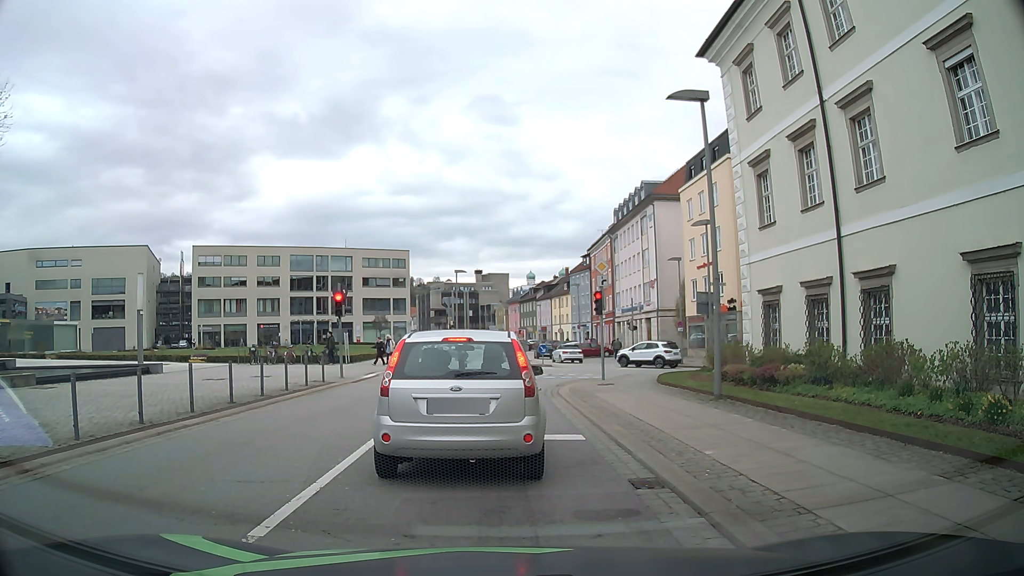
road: tertiary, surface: asphalt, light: Day
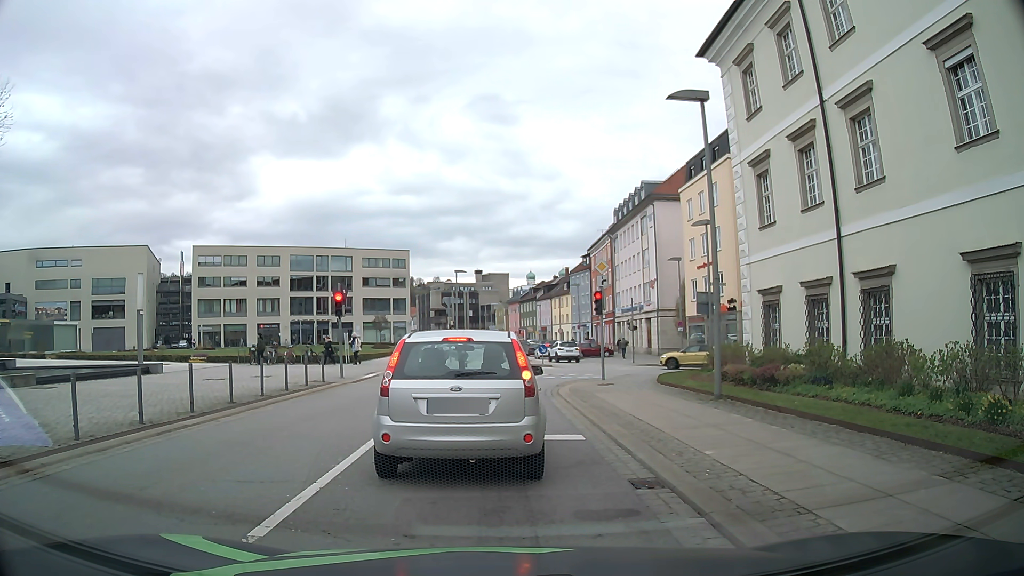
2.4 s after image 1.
(0.0, 0.0) m; 0°
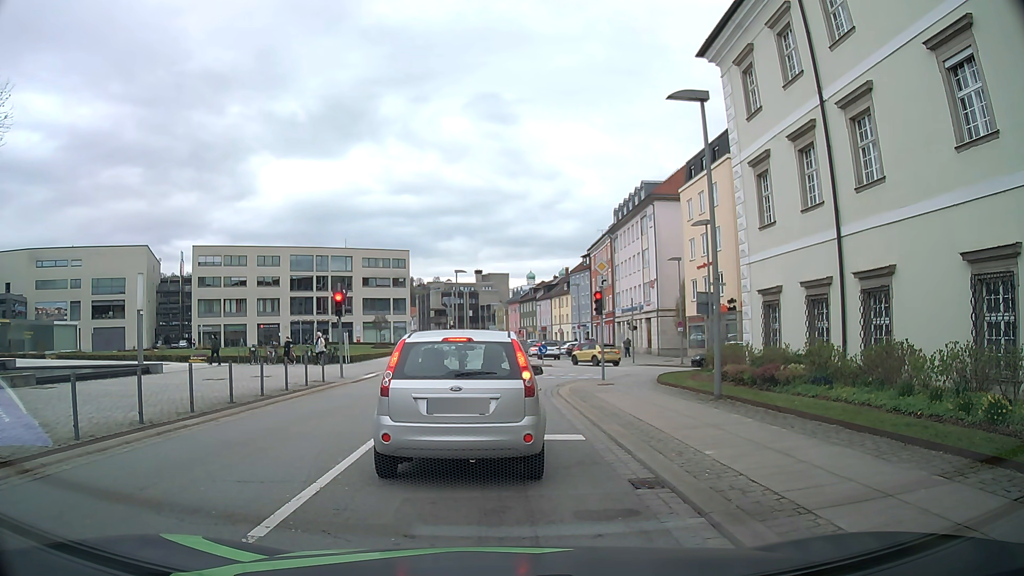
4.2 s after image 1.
(0.0, 0.0) m; 0°
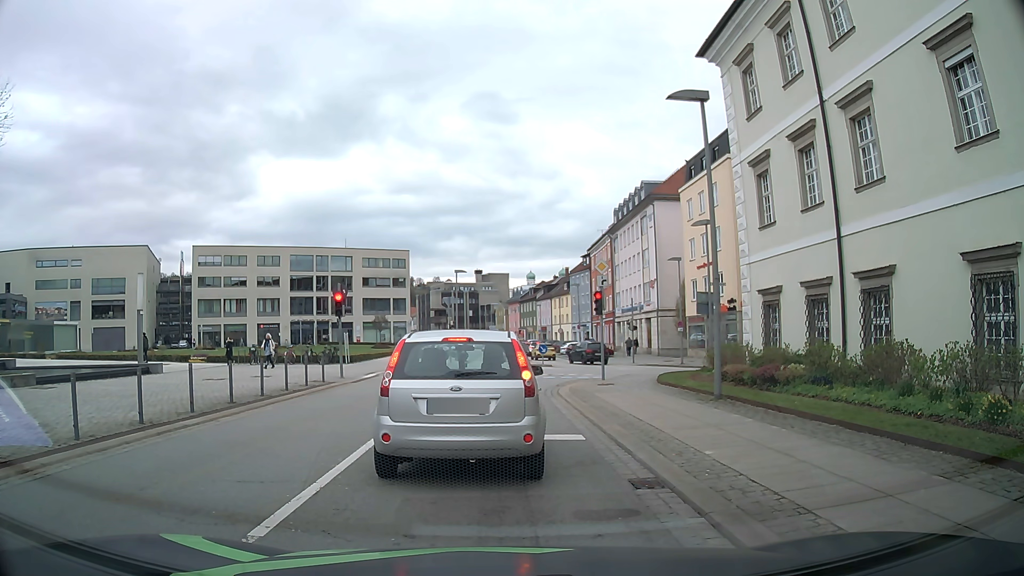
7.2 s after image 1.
(0.0, 0.0) m; 0°
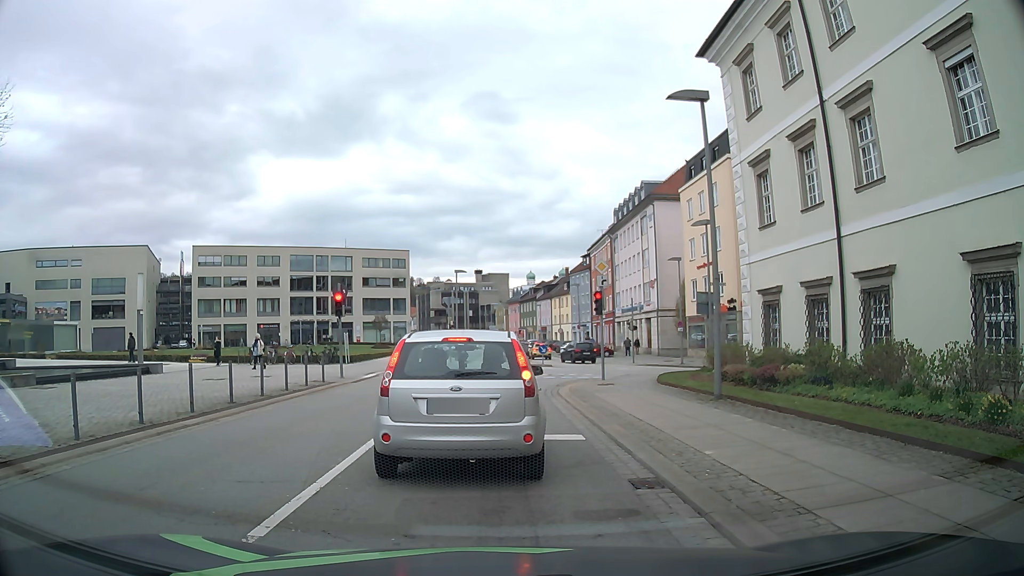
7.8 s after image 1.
(0.0, 0.0) m; 0°
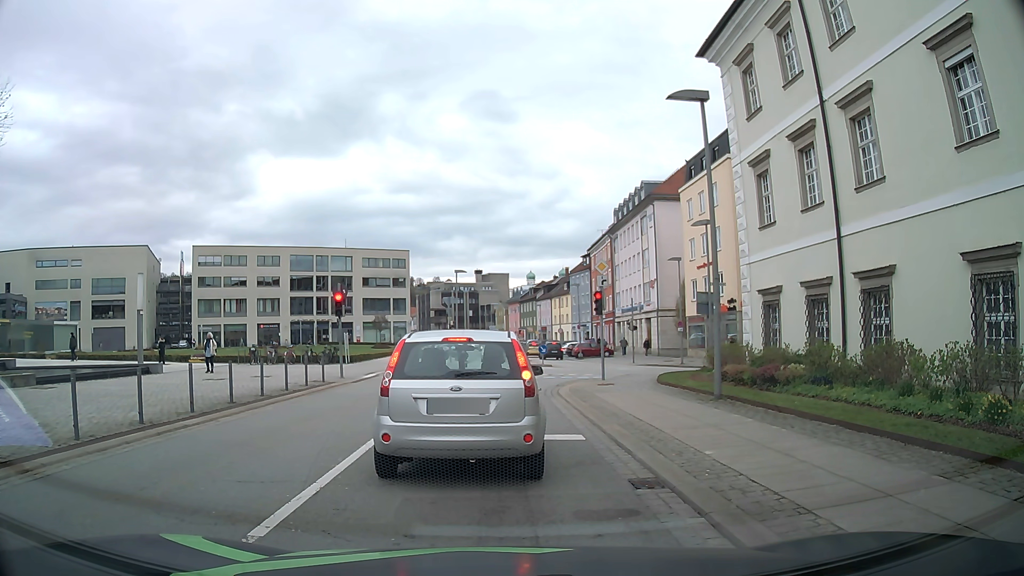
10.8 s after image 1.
(0.0, 0.0) m; 0°
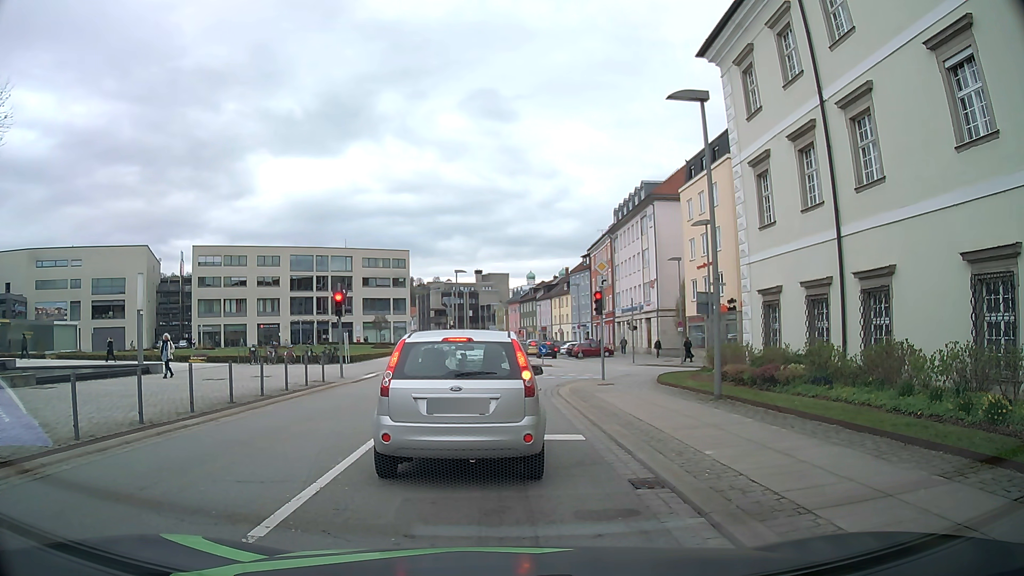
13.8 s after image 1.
(0.0, 0.0) m; 0°
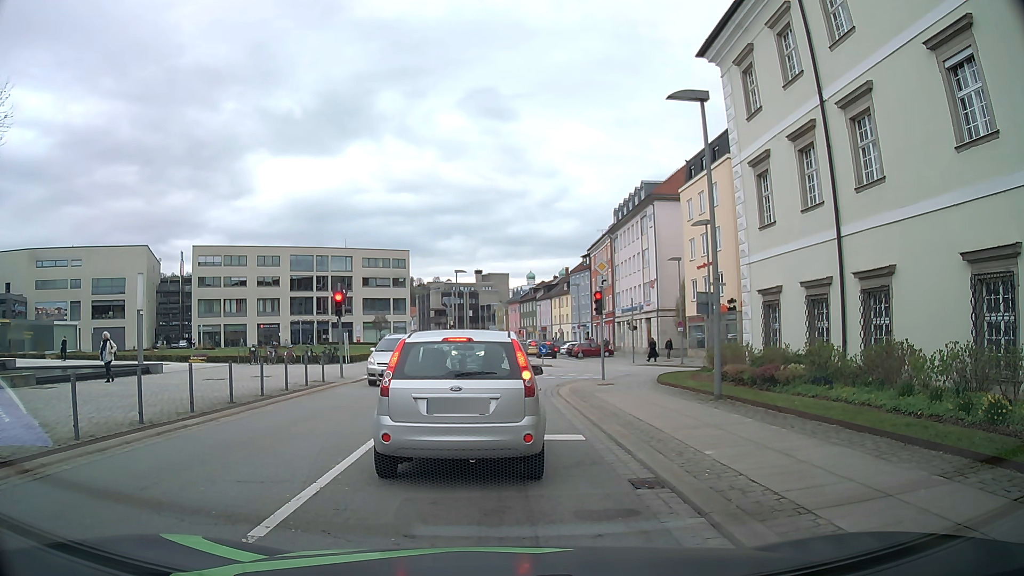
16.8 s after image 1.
(0.0, 0.0) m; 0°
